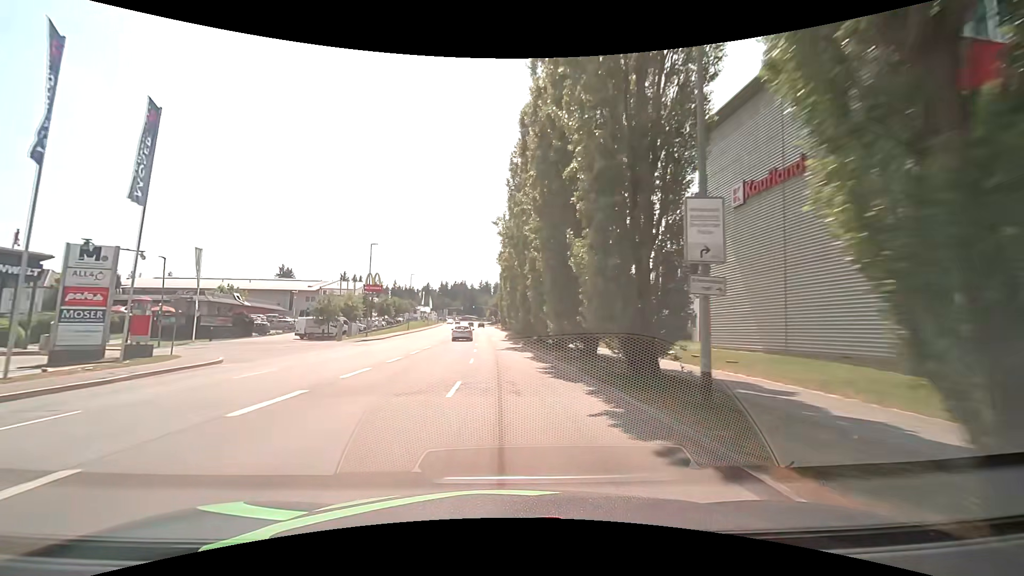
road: tertiary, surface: asphalt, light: Day
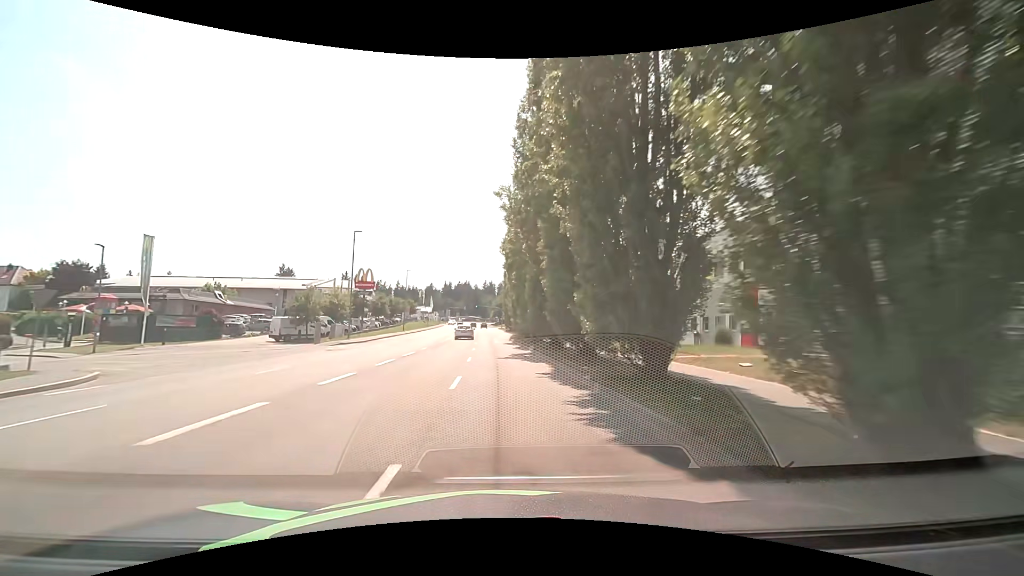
(-0.1, +7.7) m; -1°
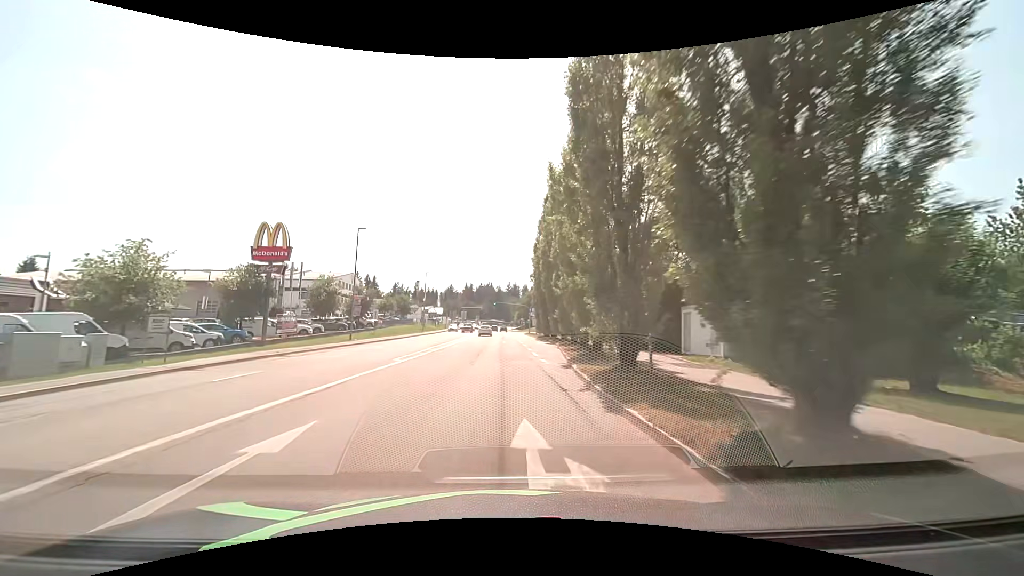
(-0.8, +38.7) m; -3°
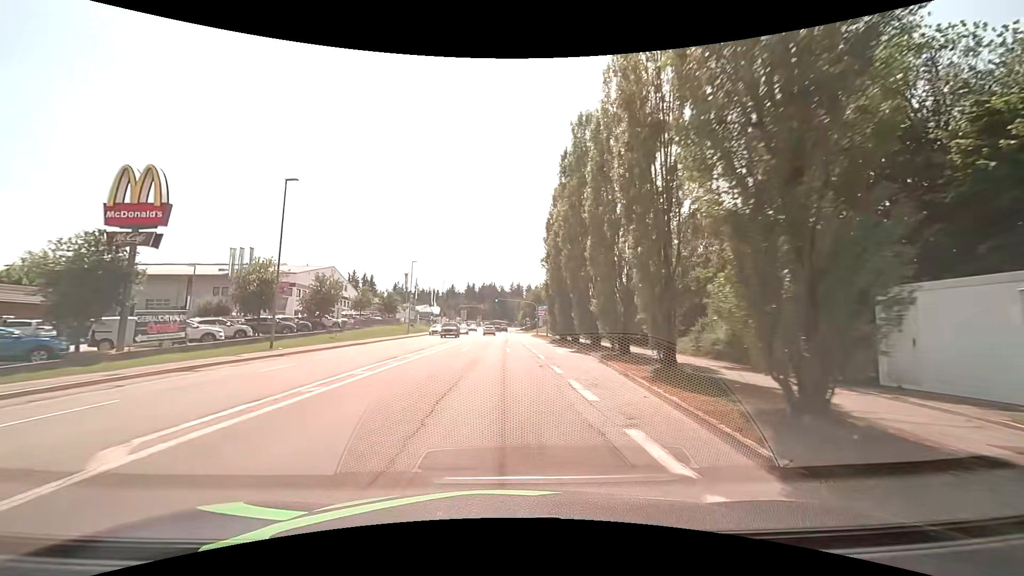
(+0.1, +15.5) m; +1°
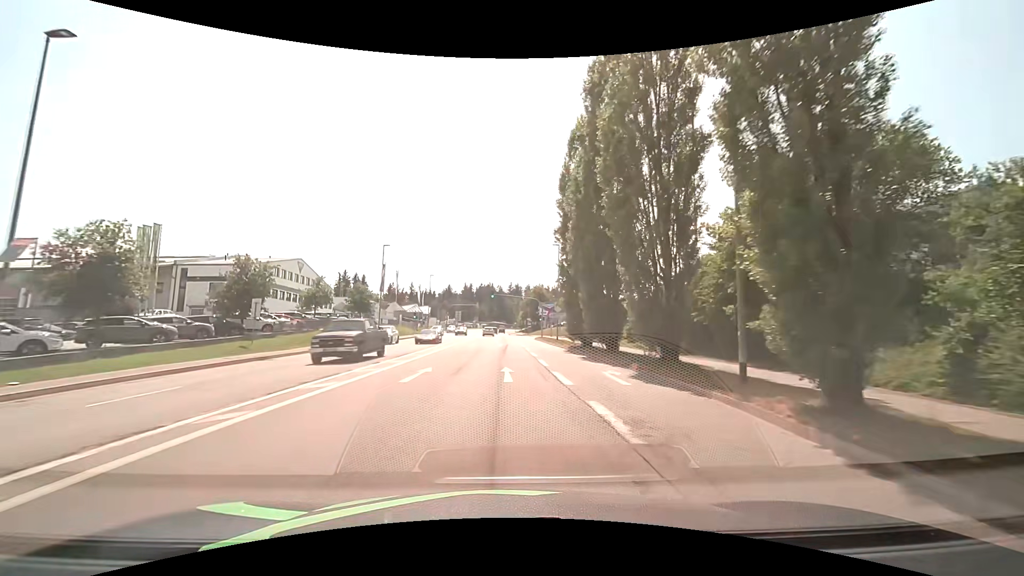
(-0.1, +15.5) m; 0°
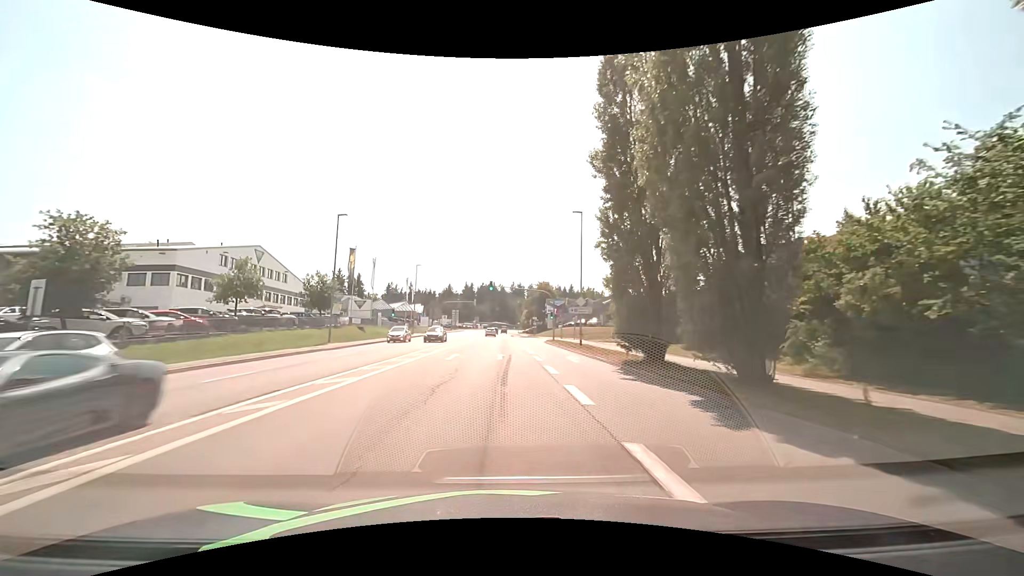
(-0.1, +15.5) m; 0°
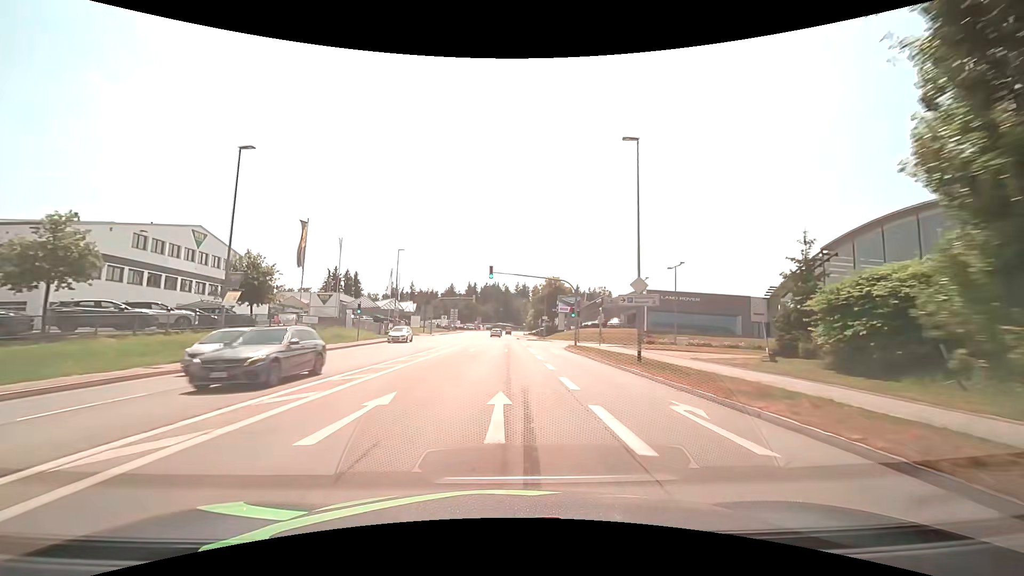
(-0.3, +15.5) m; -2°
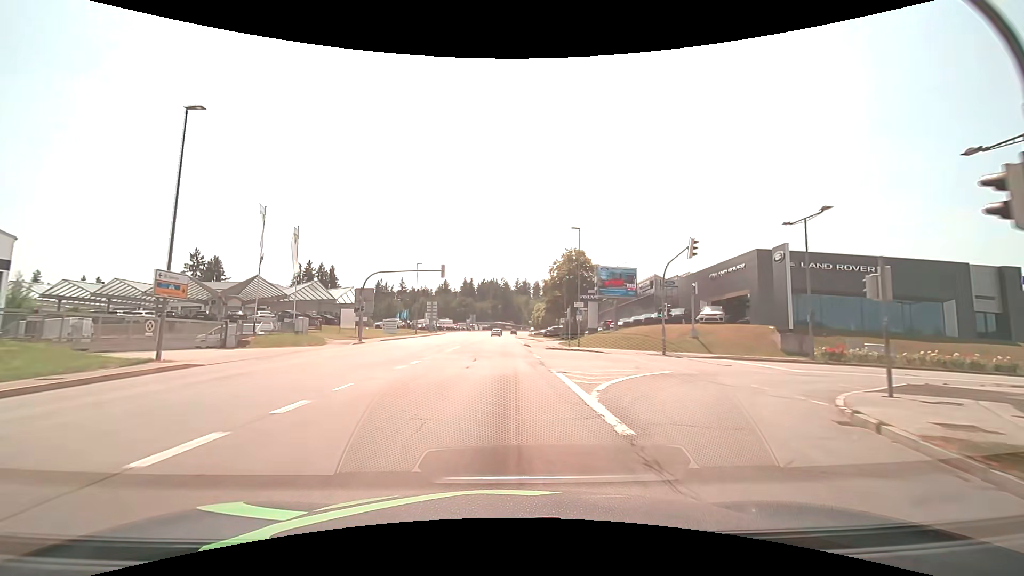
(+0.3, +38.8) m; +1°
(0, +10) (0, +20) (0, +30) (0, +40) (0, +50) (0, +60) (0, +70) (0, +80) (0, +90) (0, +100) m
